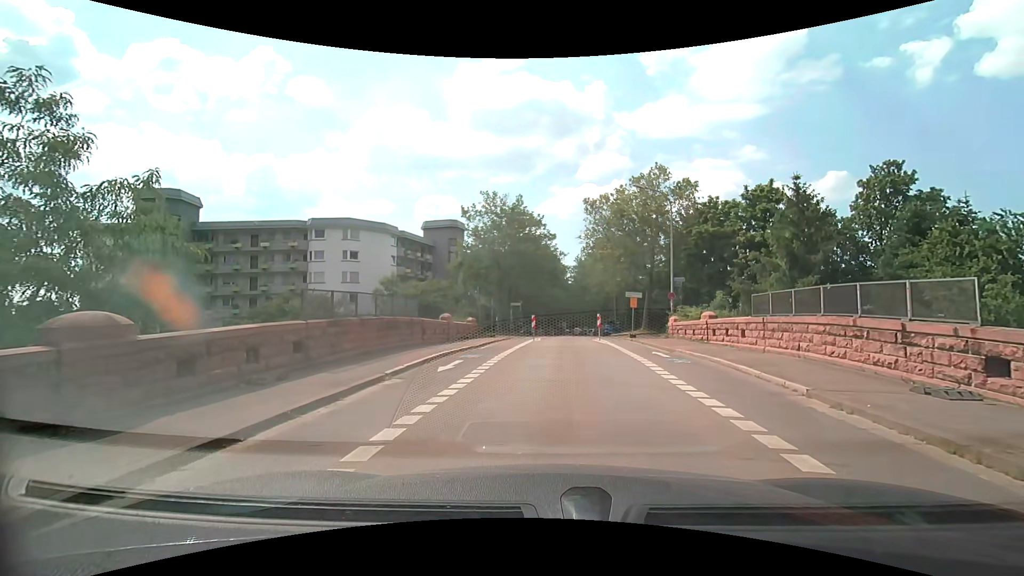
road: residential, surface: asphalt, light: Day
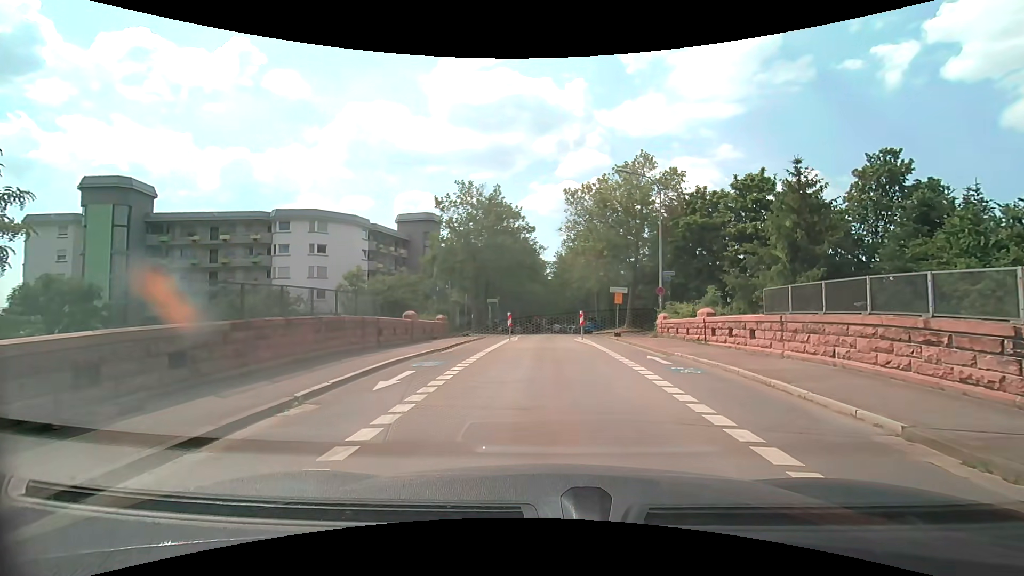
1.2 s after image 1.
(+0.1, +2.8) m; +3°
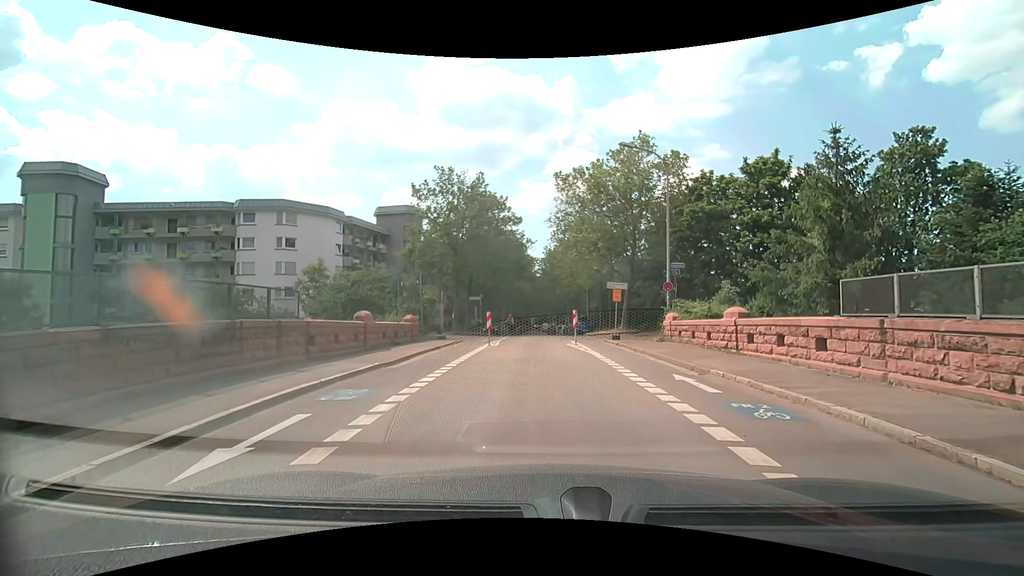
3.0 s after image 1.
(0.0, +4.3) m; 0°
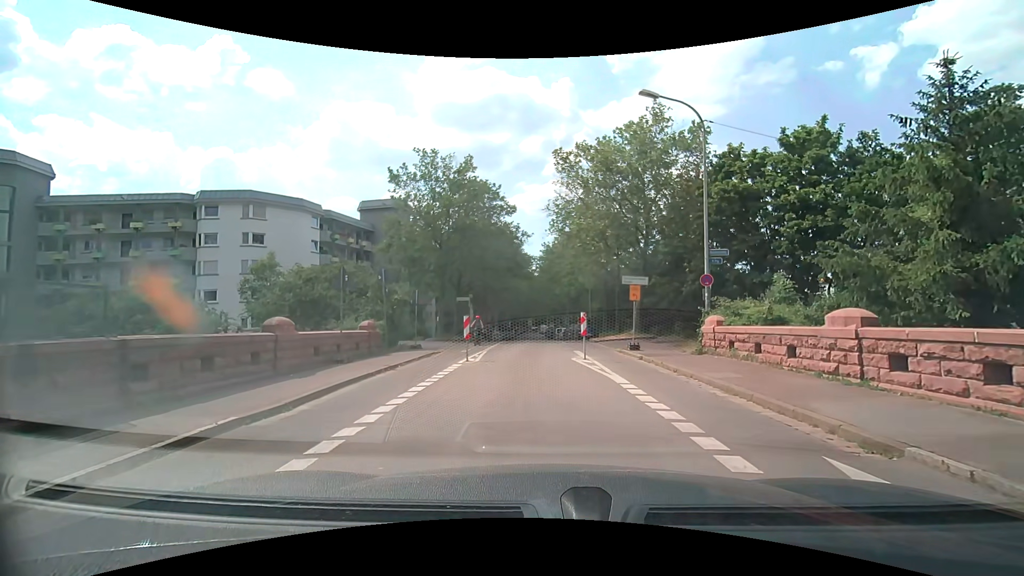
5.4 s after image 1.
(+0.1, +5.7) m; +1°
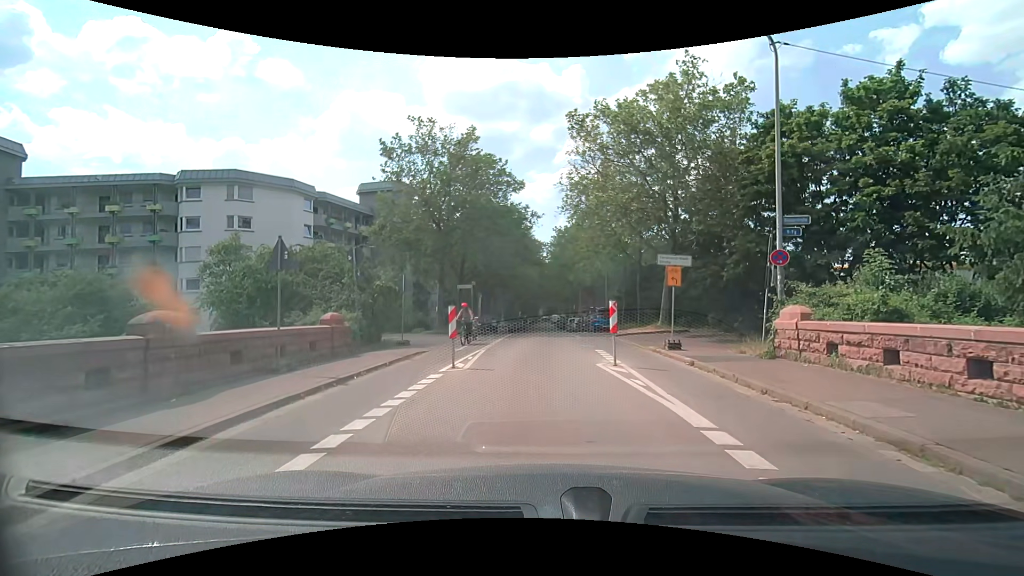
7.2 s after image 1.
(-0.1, +4.3) m; -1°
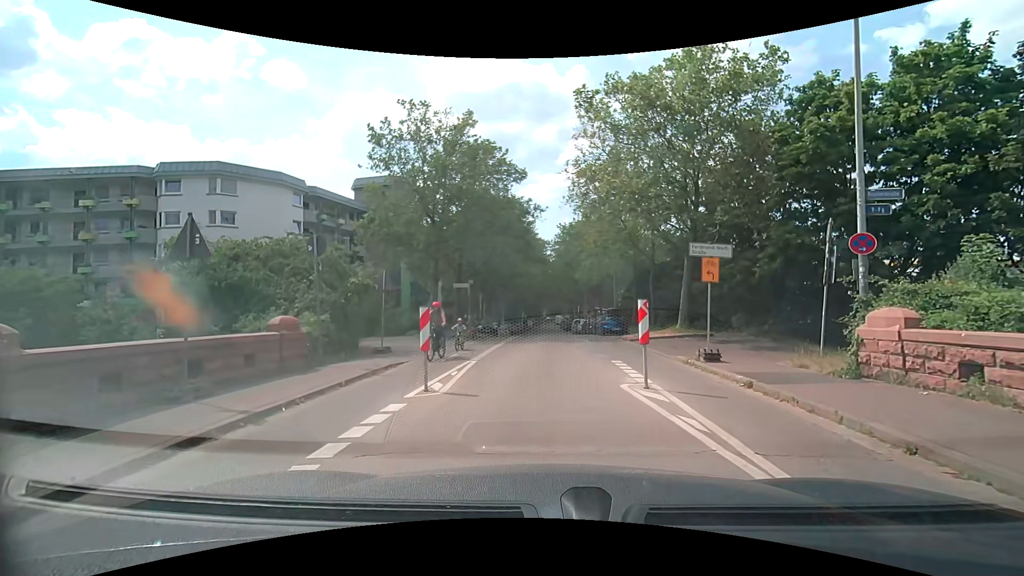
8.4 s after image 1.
(0.0, +3.1) m; 0°
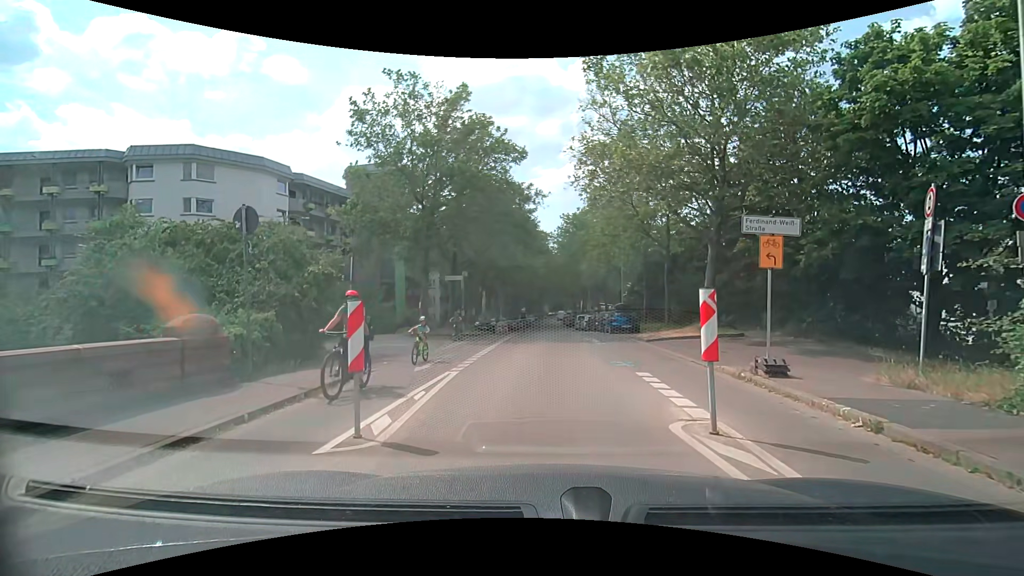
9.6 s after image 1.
(-0.1, +3.3) m; -1°
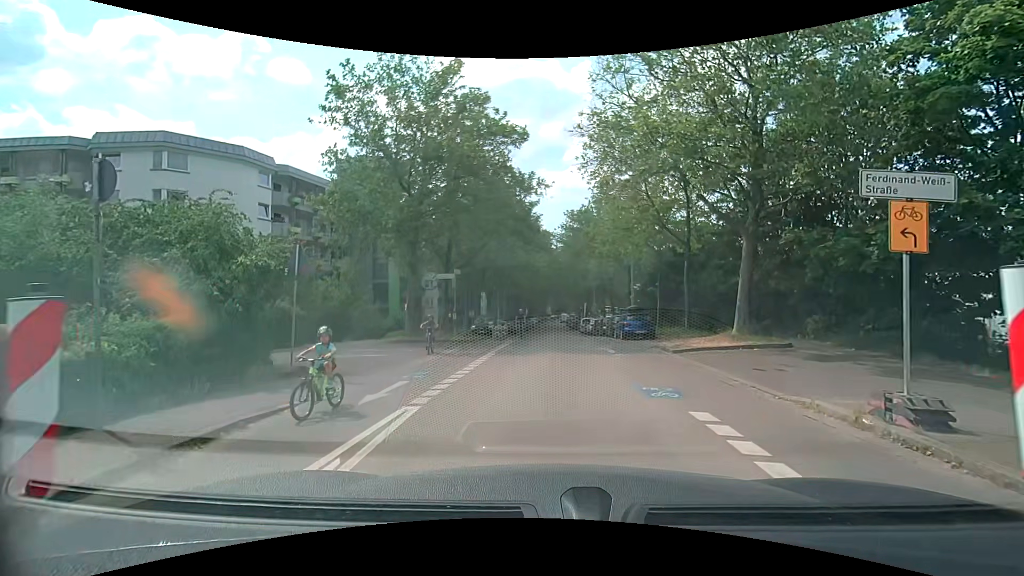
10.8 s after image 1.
(0.0, +3.5) m; 0°
(0, +10) (+1, +20) (+2, +30) (+2, +40) (+2, +50) (+3, +60) (+3, +70) (+3, +80) (+3, +90) (+3, +100) m
